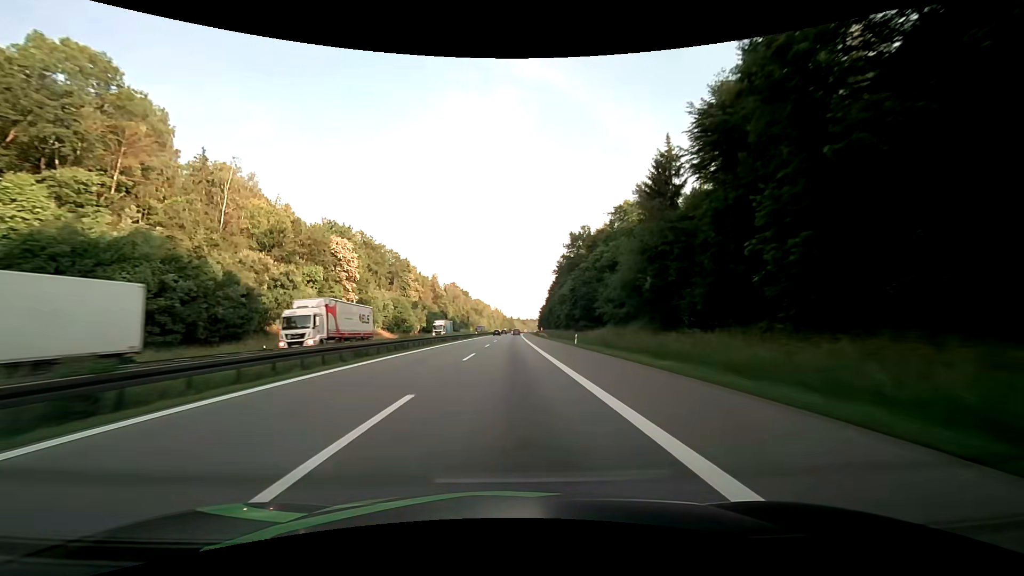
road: motorway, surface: asphalt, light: Day
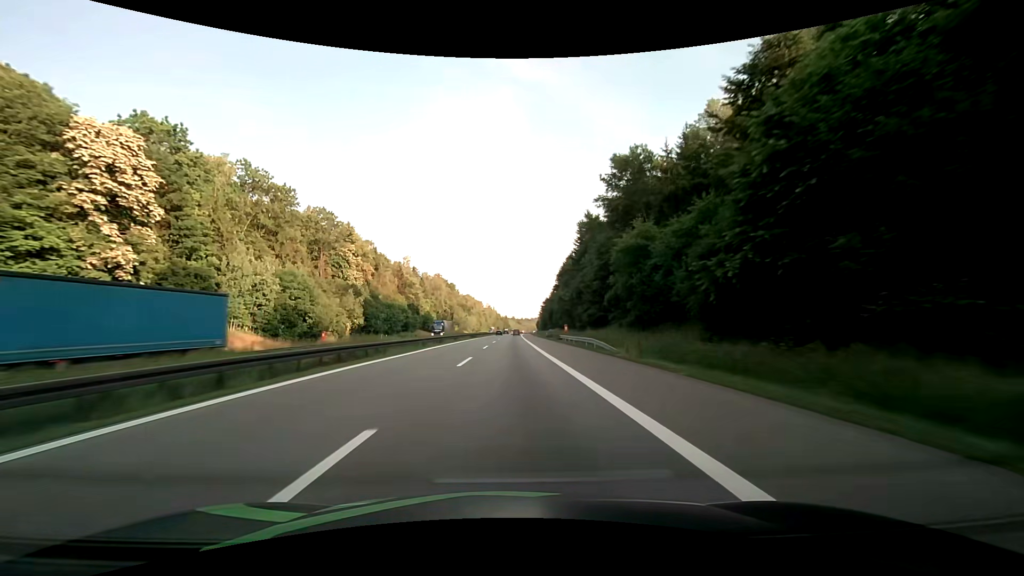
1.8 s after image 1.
(+0.3, +57.2) m; +1°
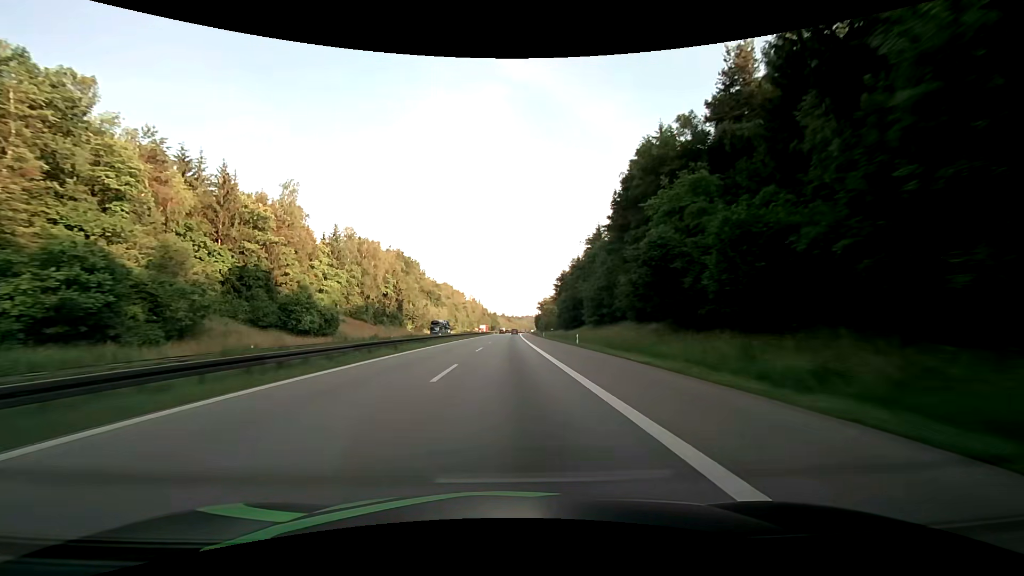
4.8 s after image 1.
(+0.9, +95.4) m; +1°
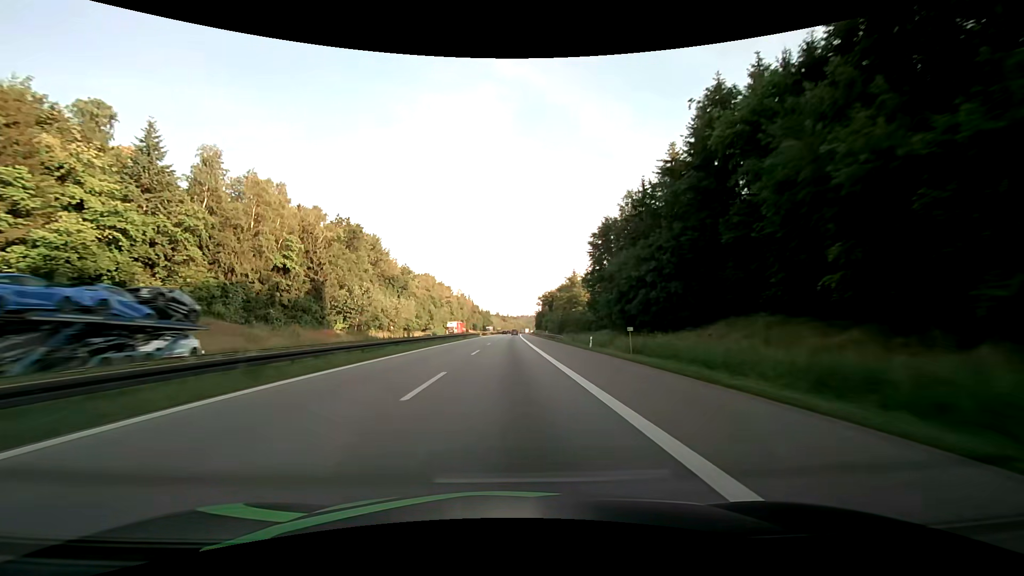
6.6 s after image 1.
(+0.4, +57.2) m; +1°
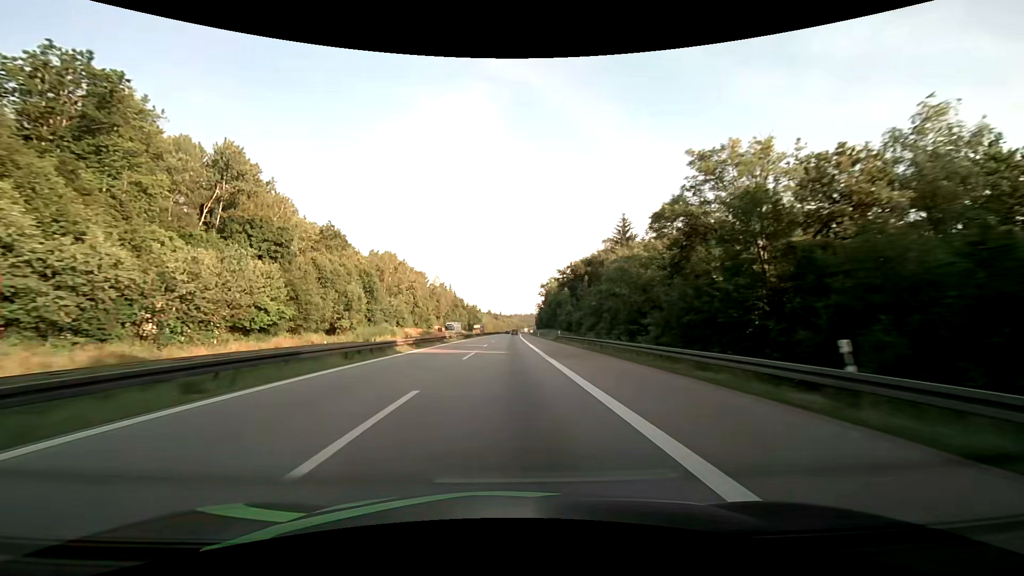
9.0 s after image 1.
(+0.6, +76.3) m; +1°
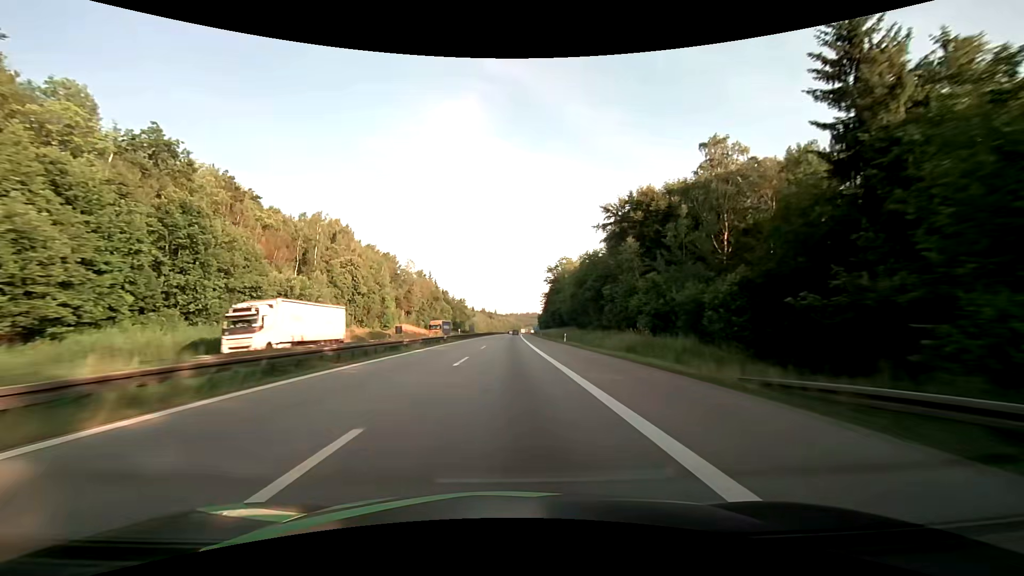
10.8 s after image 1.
(+0.3, +57.2) m; +1°
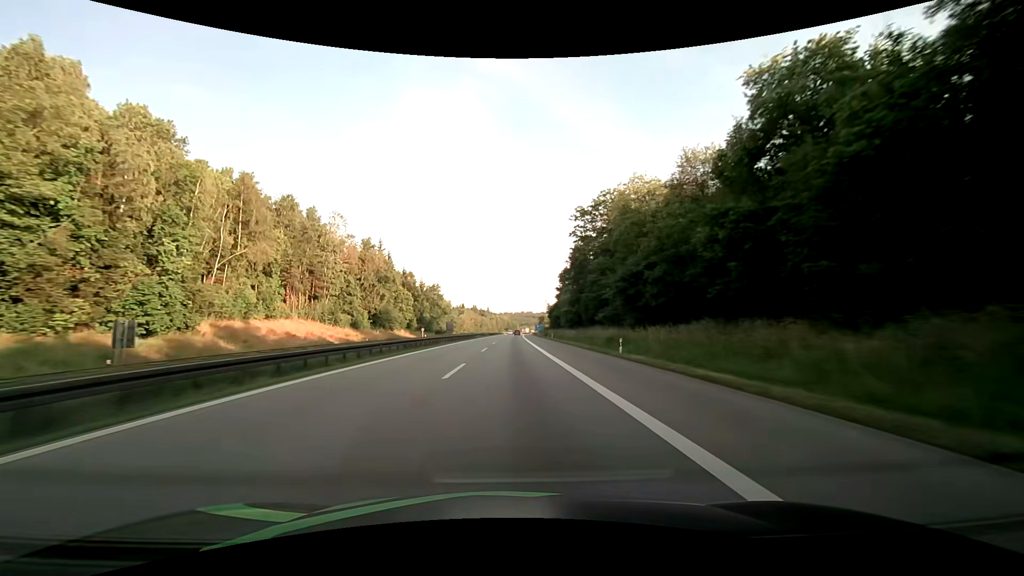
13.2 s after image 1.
(+0.4, +76.3) m; +1°
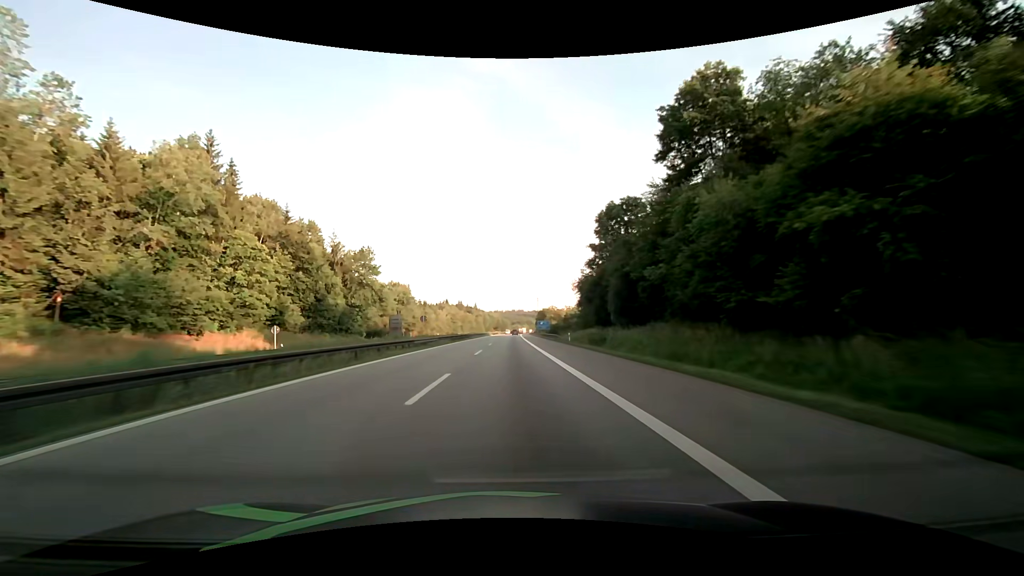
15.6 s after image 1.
(+0.7, +76.3) m; +1°
(0, +10) (0, +20) (0, +30) (0, +40) (0, +50) (0, +60) (0, +70) (0, +80) (+1, +90) (+1, +100) m
